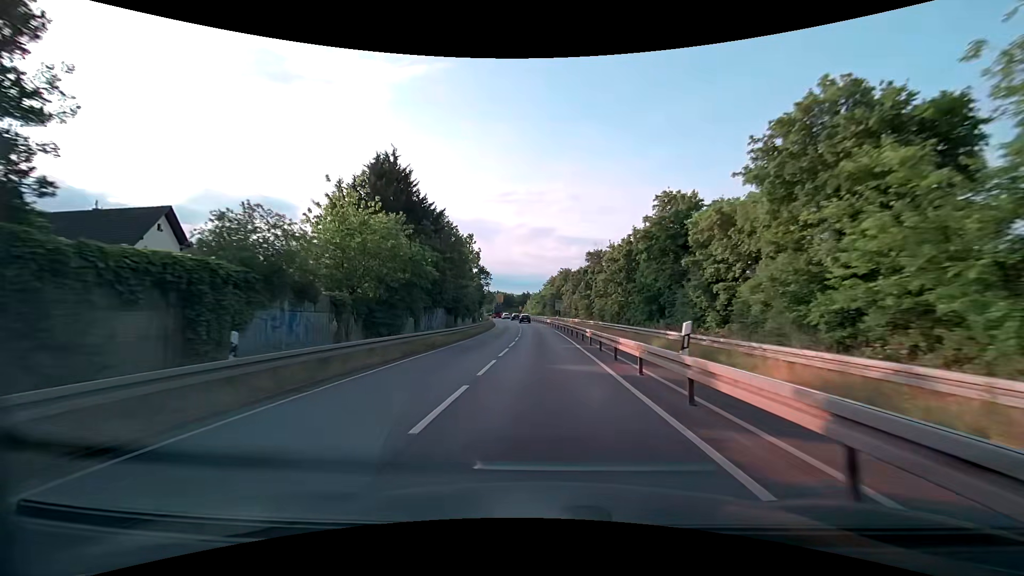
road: tertiary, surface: asphalt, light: Day
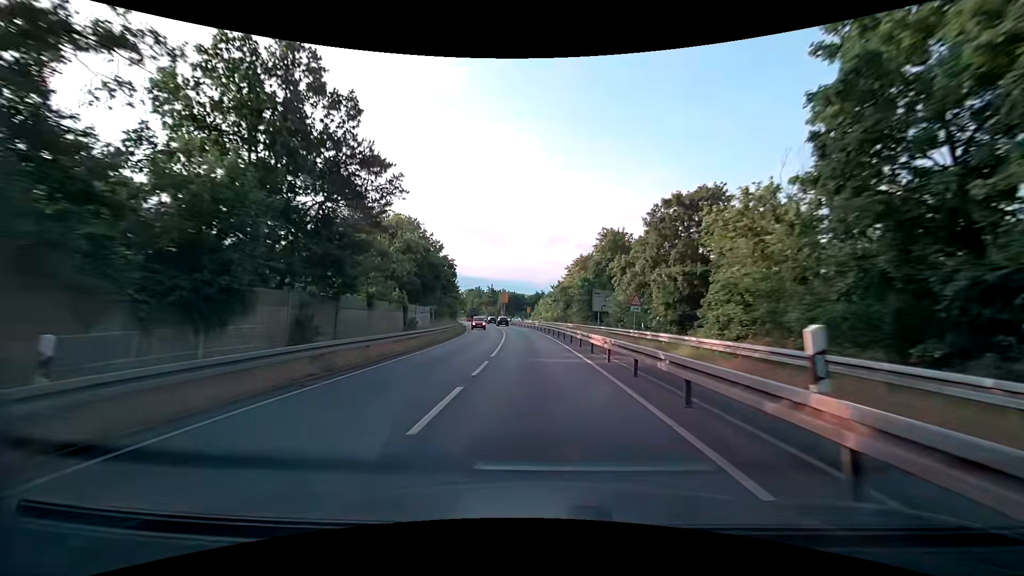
(-0.8, +48.2) m; -2°
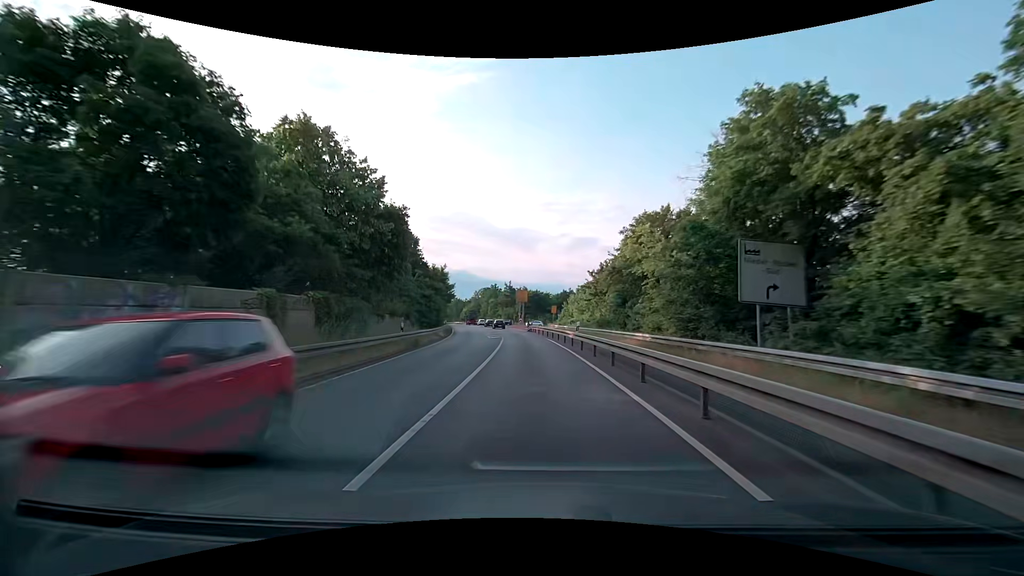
(-0.9, +28.7) m; -3°
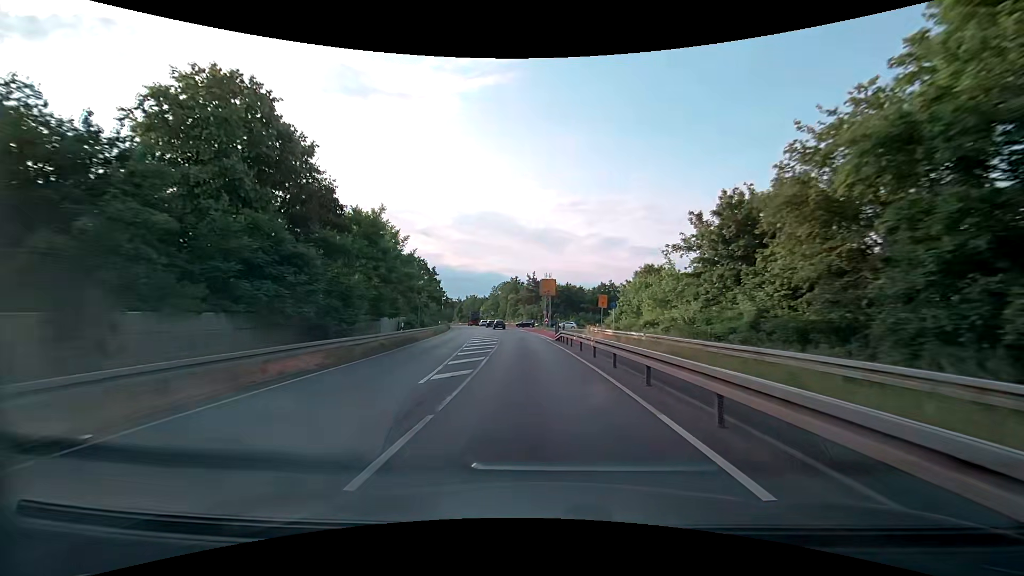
(-0.7, +28.4) m; -3°
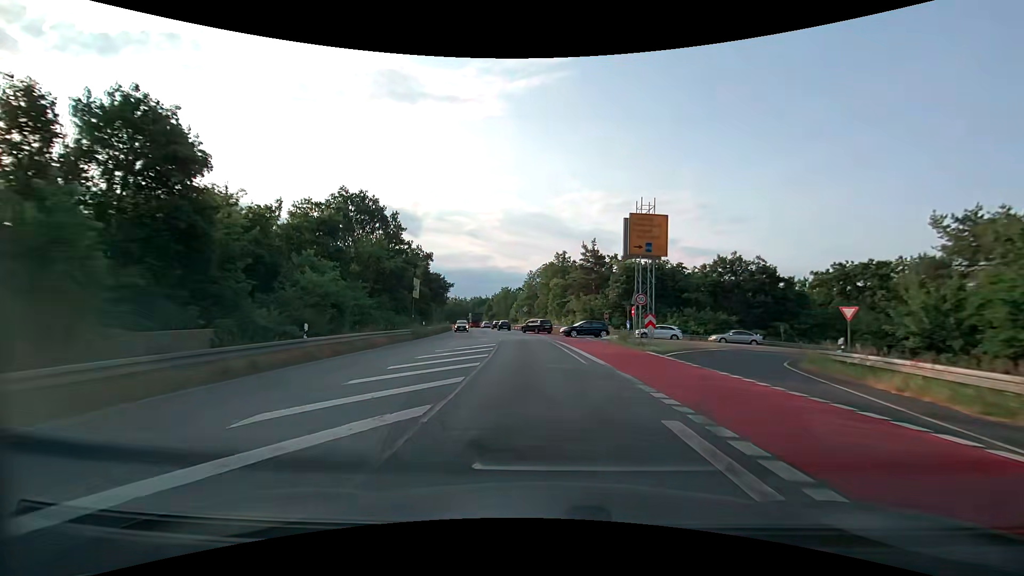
(-2.4, +46.7) m; -6°
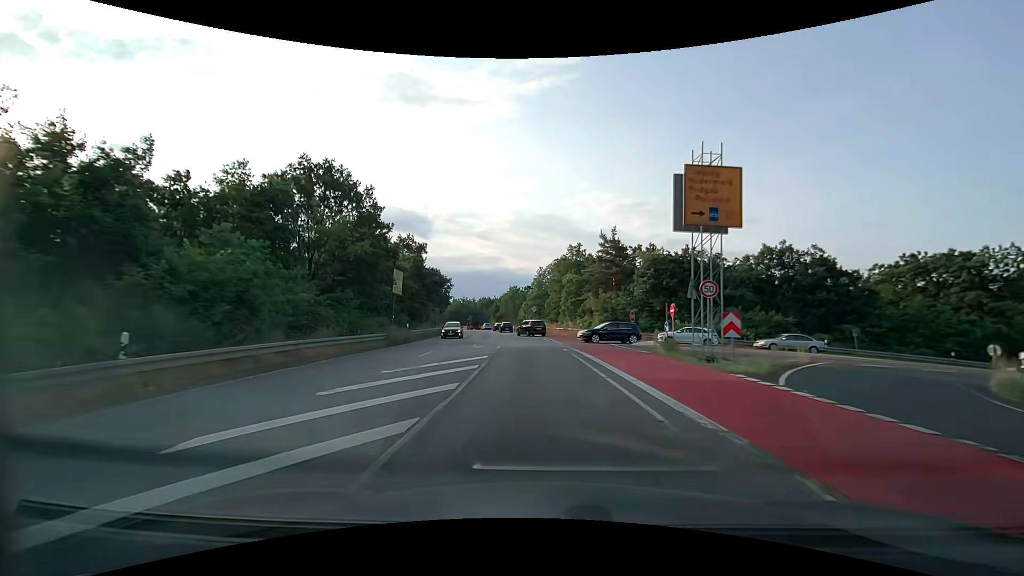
(-0.1, +9.2) m; -1°
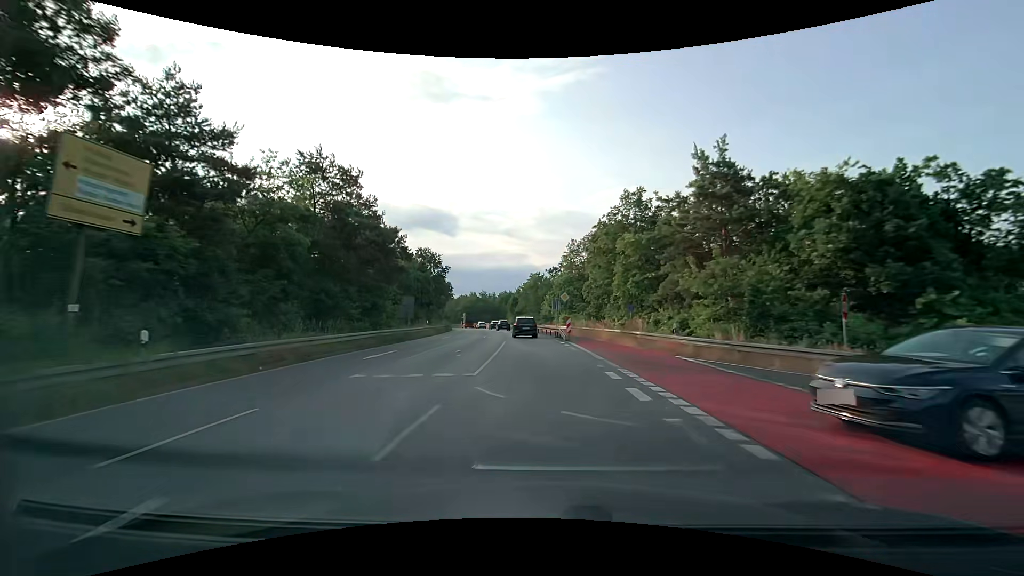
(-0.8, +27.4) m; -3°
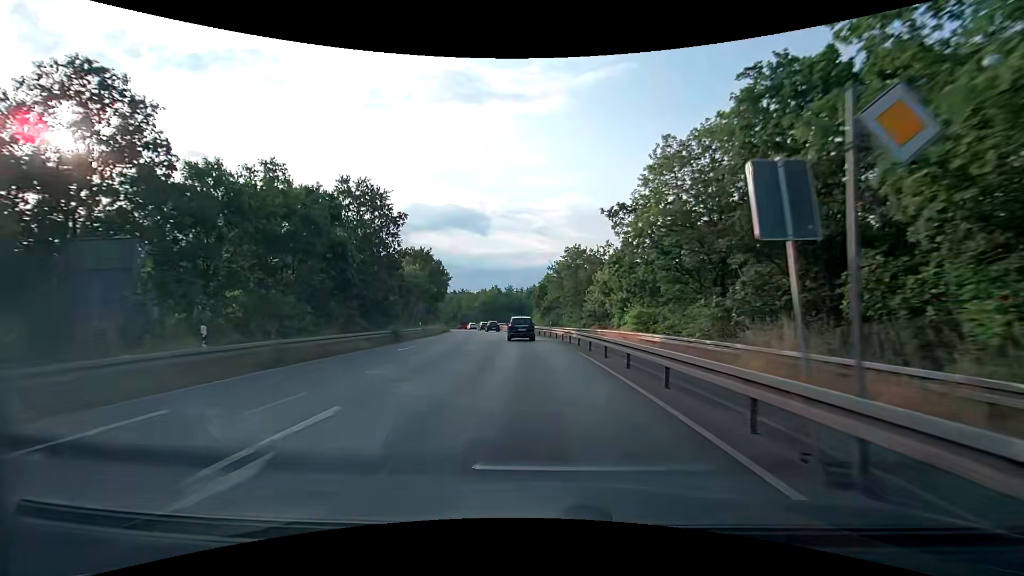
(-0.9, +34.6) m; -3°
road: secondary
(0, +10) (-1, +20) (-1, +30) (-2, +40) (-3, +50) (-5, +60) (-6, +70) (-8, +79) (-11, +89) (-13, +99) m
